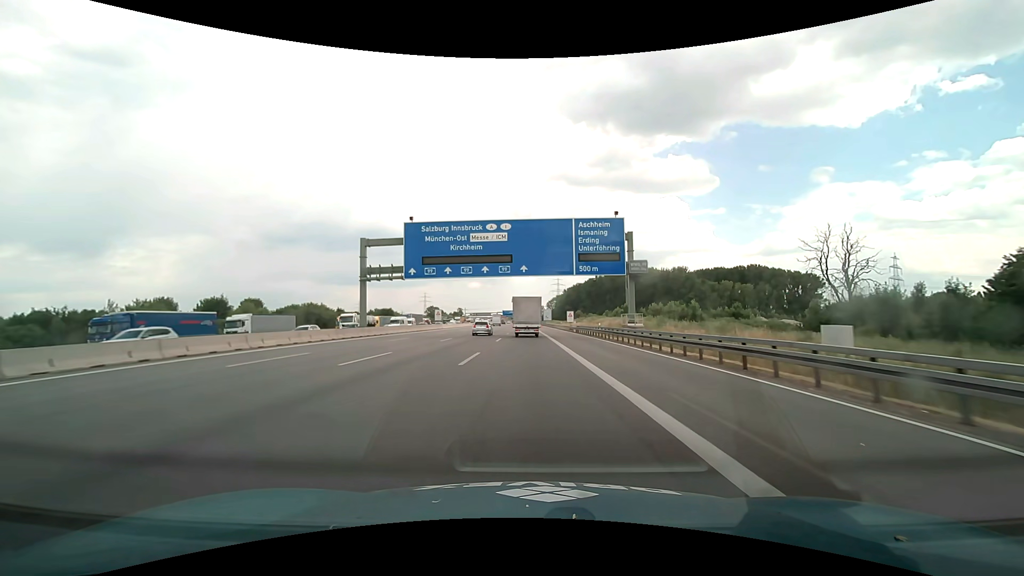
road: motorway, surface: asphalt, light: Day
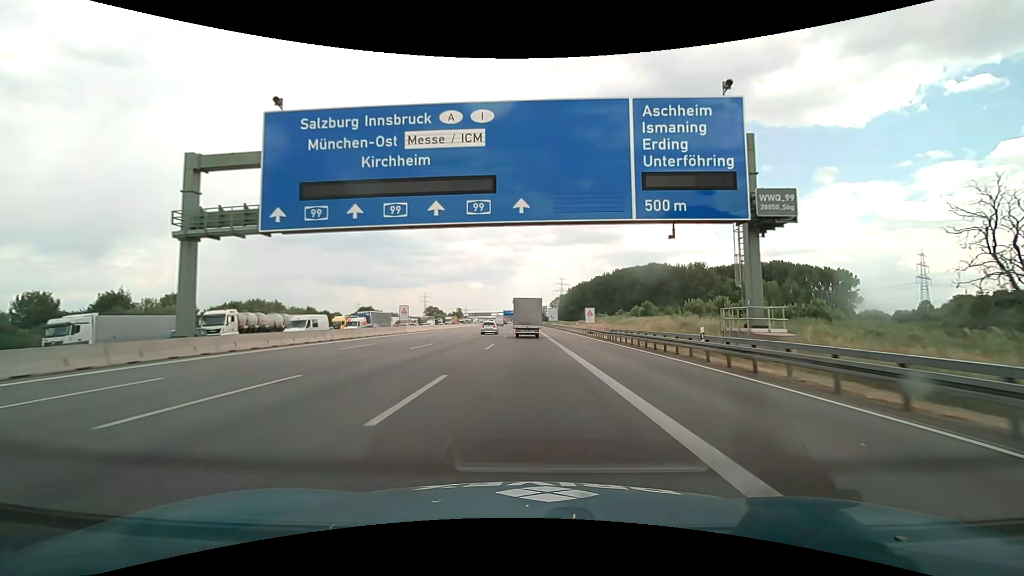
(0.0, +26.8) m; 0°
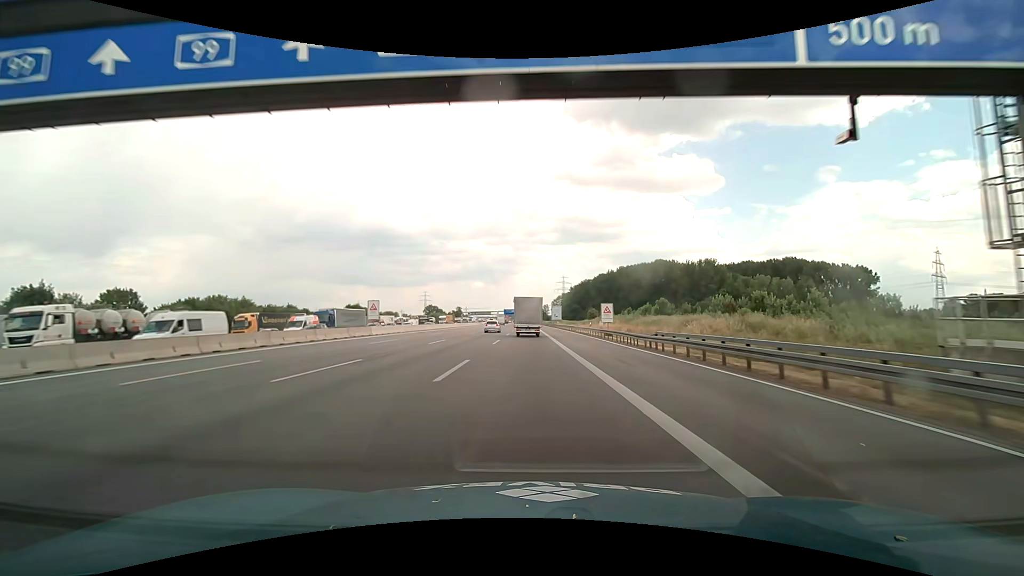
(0.0, +13.5) m; 0°
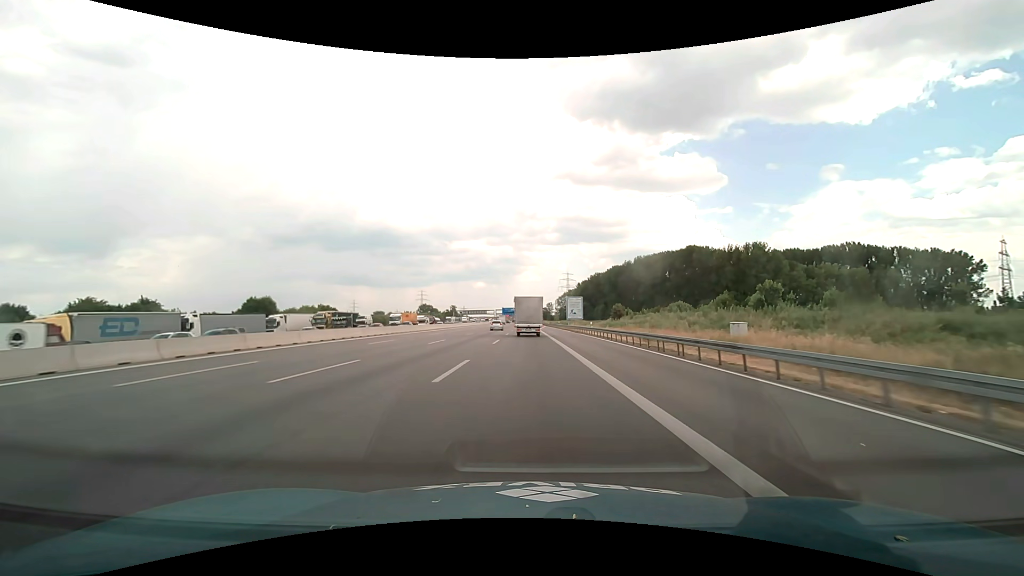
(-0.2, +54.4) m; 0°
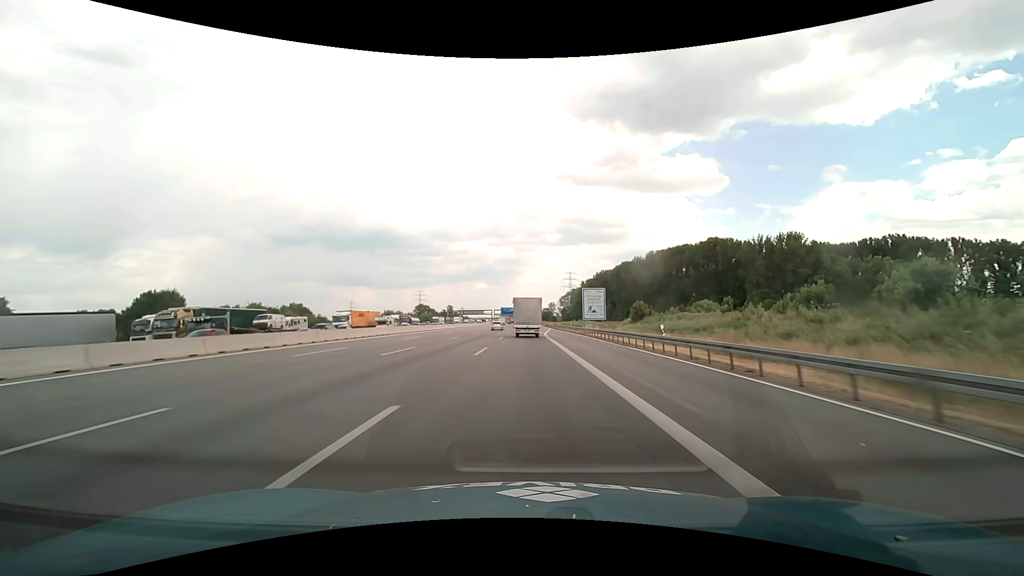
(0.0, +27.4) m; 0°
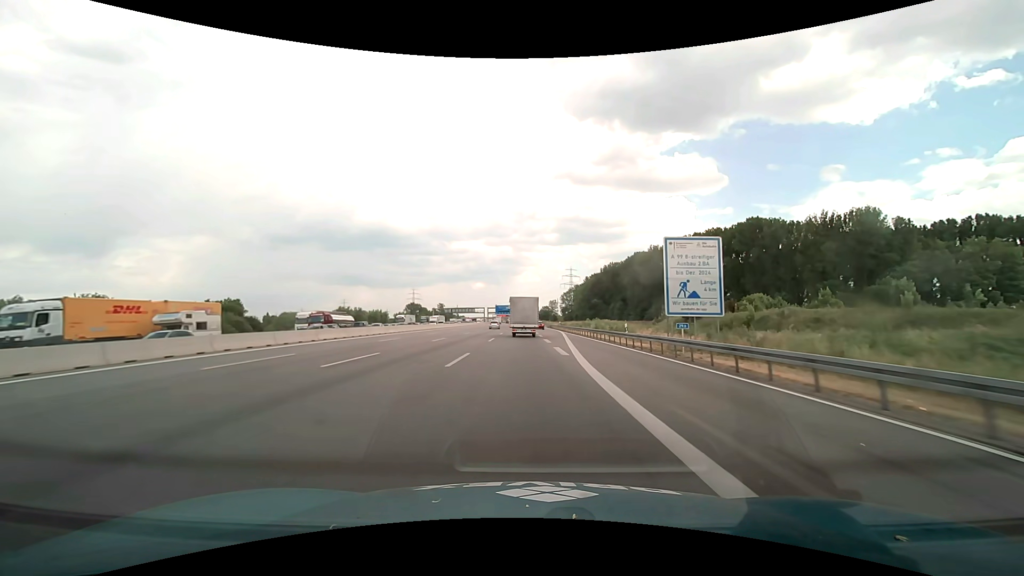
(0.0, +41.3) m; 0°
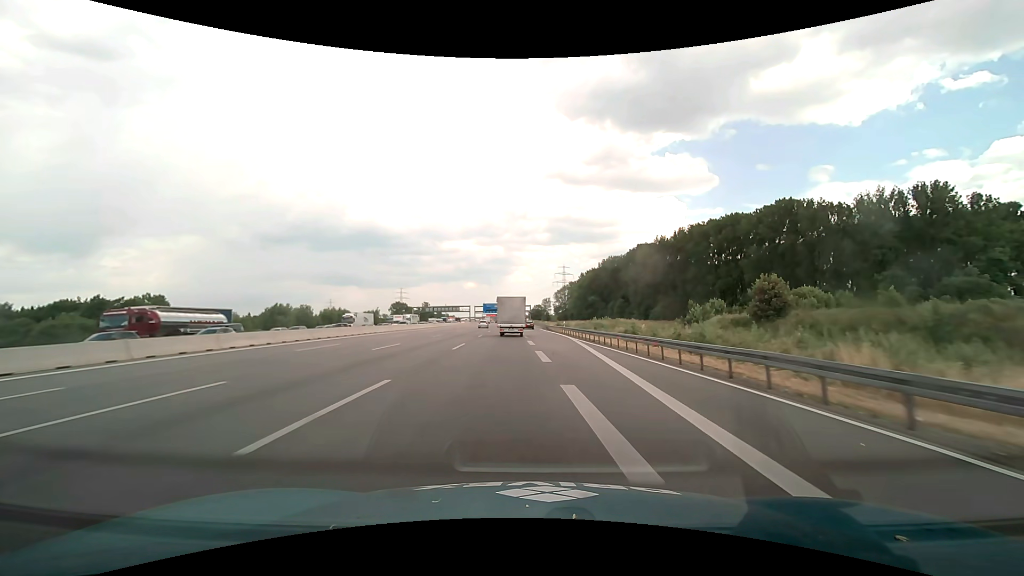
(+0.2, +27.7) m; +1°
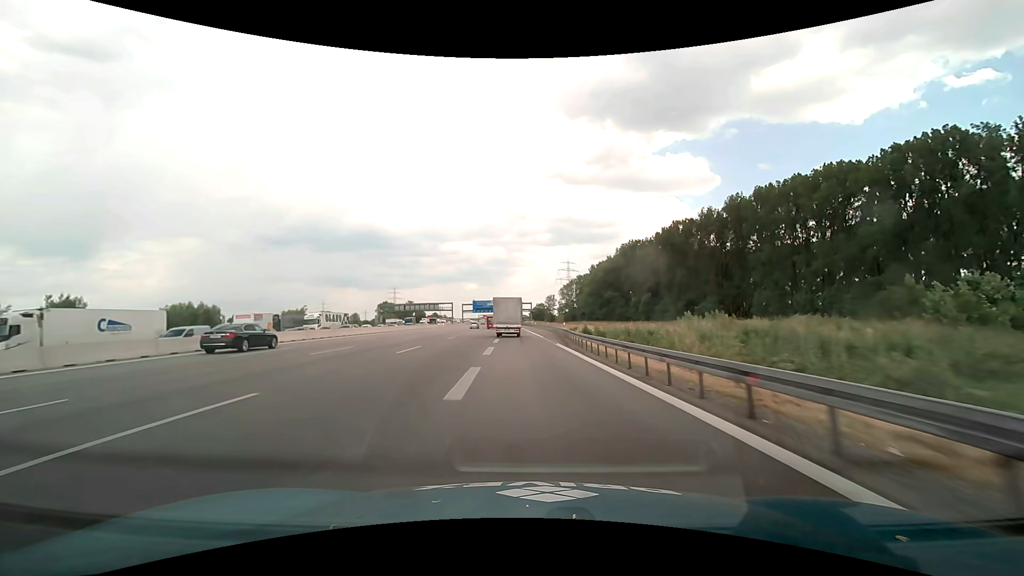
(+0.4, +55.9) m; 0°
(0, +10) (0, +20) (0, +30) (-1, +40) (-1, +50) (-1, +60) (-2, +70) (-2, +80) (-3, +90) (-3, +100) m
